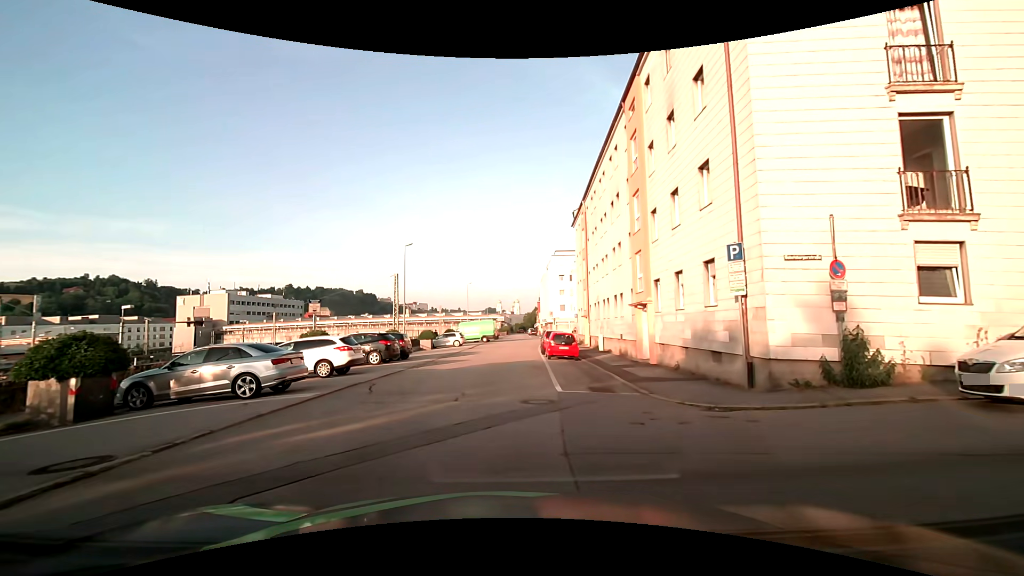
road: residential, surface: asphalt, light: Day
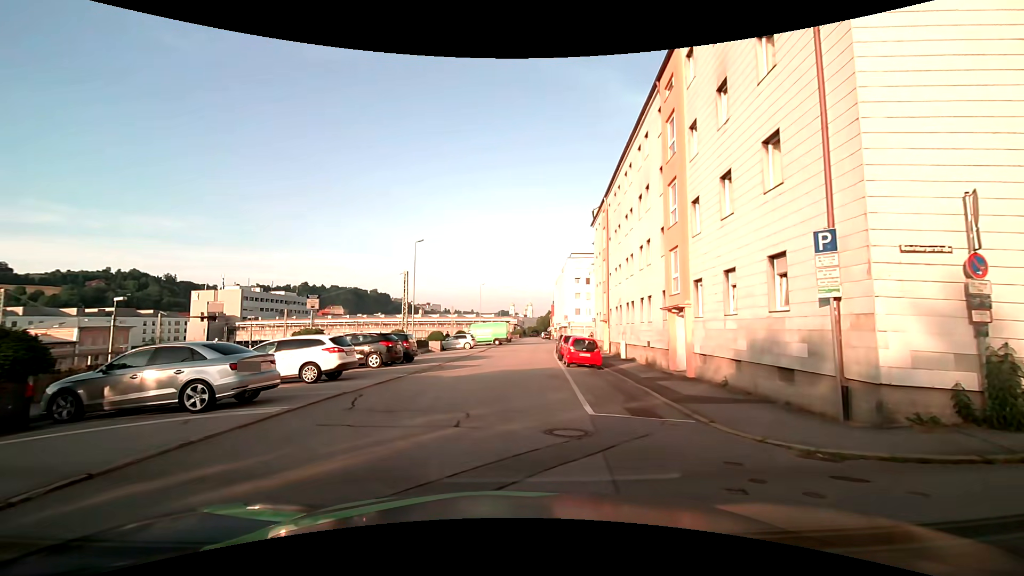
(0.0, +2.7) m; -2°
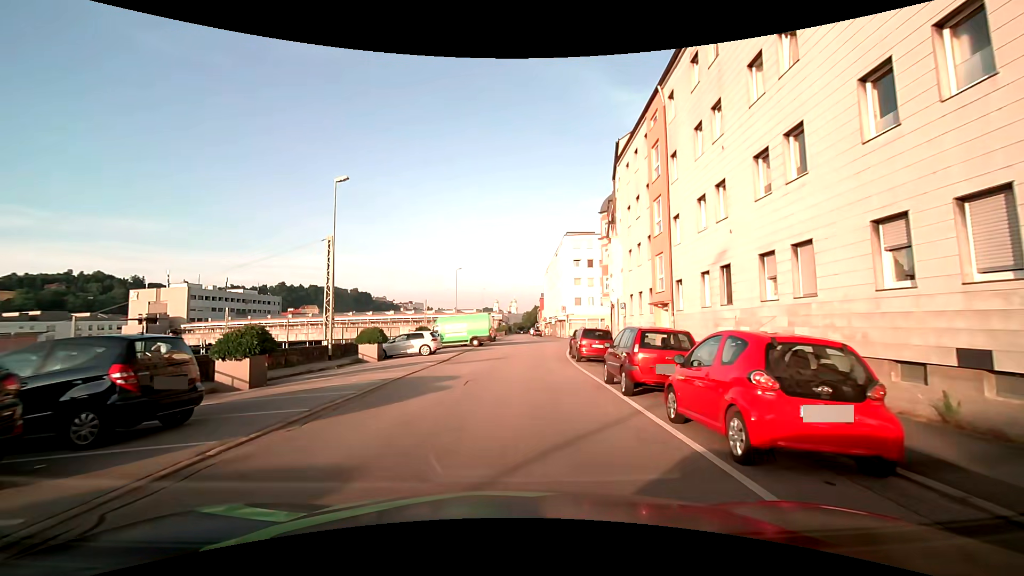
(+0.3, +18.3) m; +3°
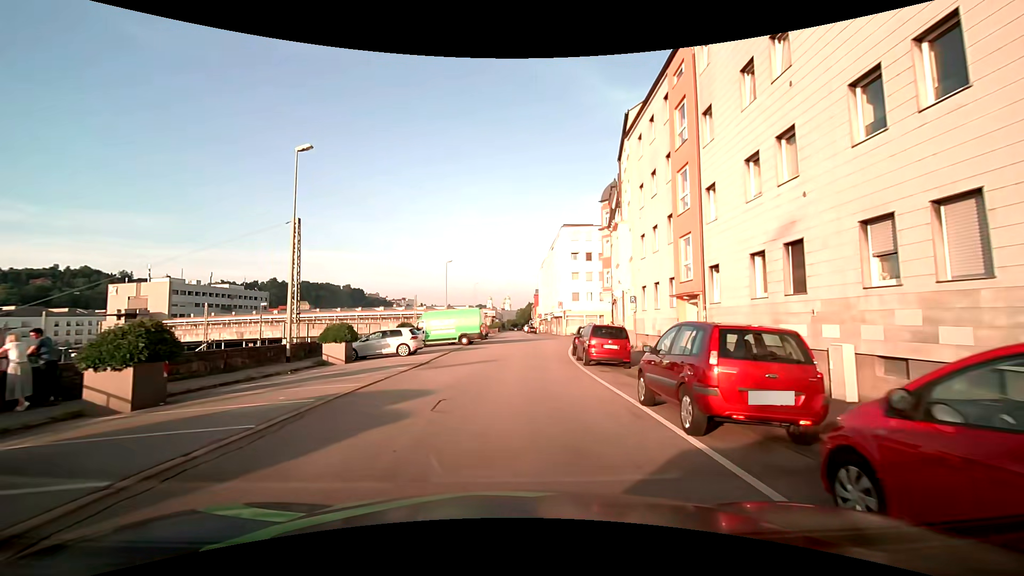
(0.0, +4.3) m; 0°
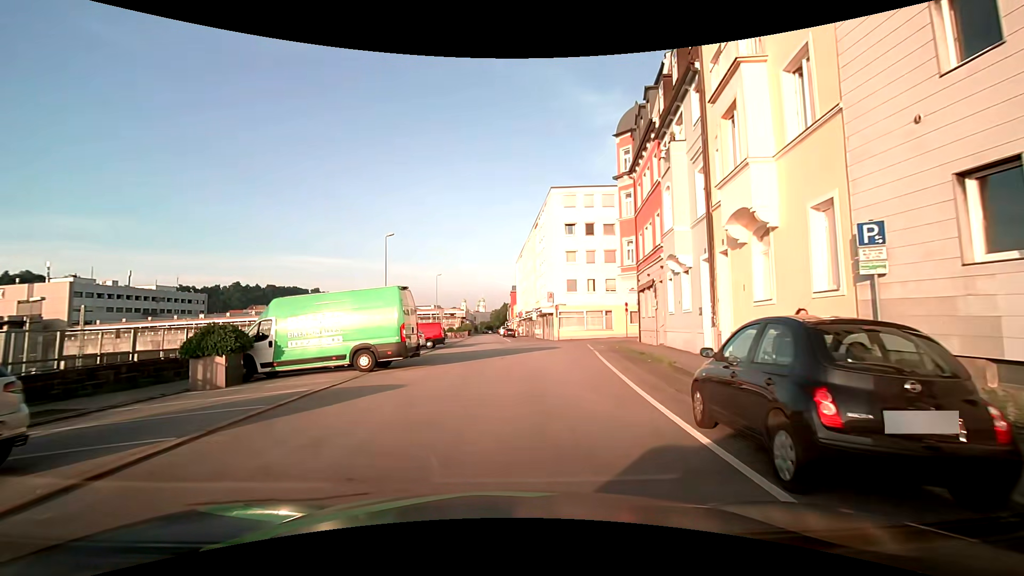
(+0.4, +20.4) m; +1°
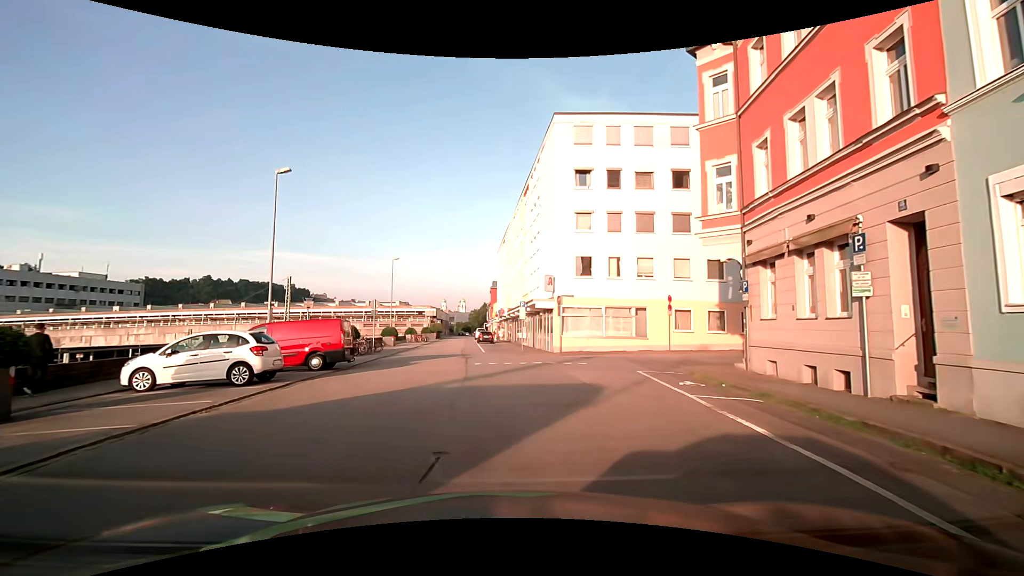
(+0.8, +18.3) m; +3°
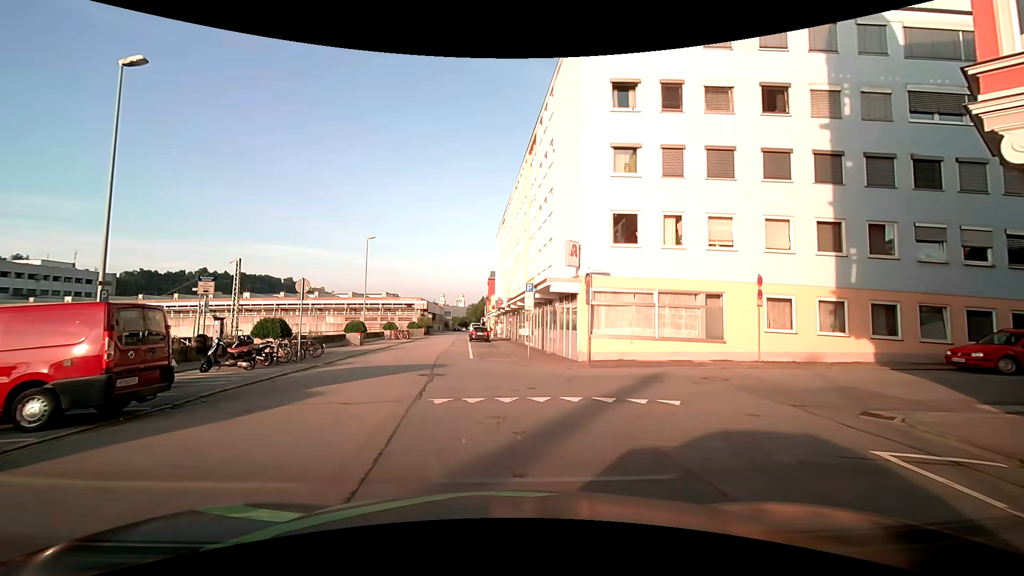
(+0.1, +10.7) m; 0°
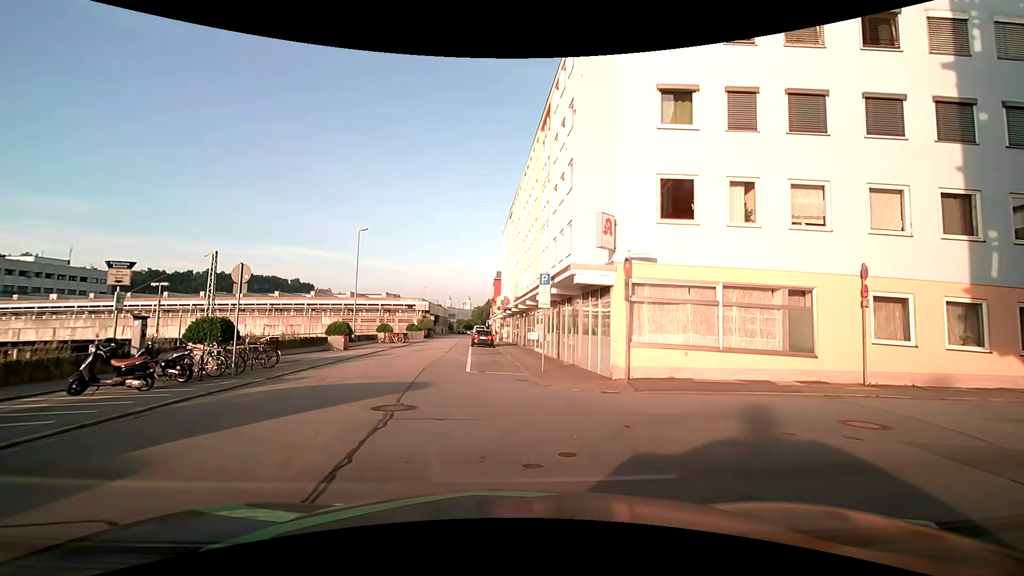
(0.0, +5.3) m; -3°
